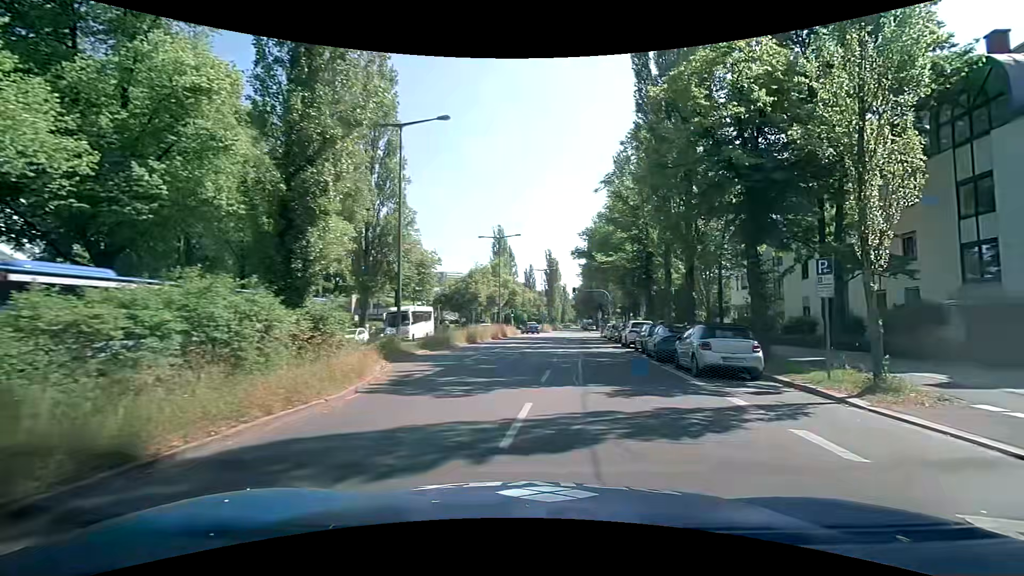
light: Day
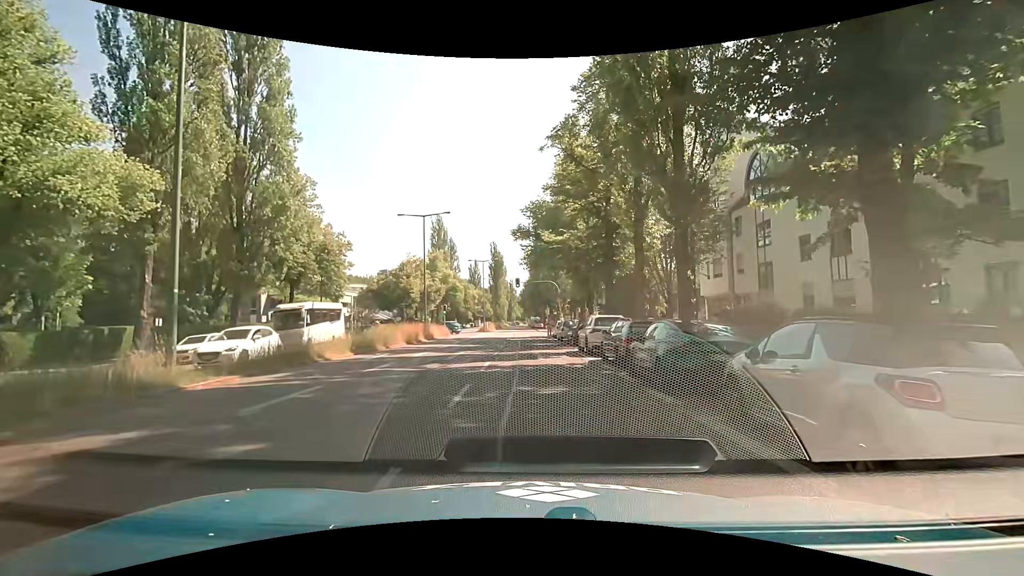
(+1.3, +9.9) m; +7°
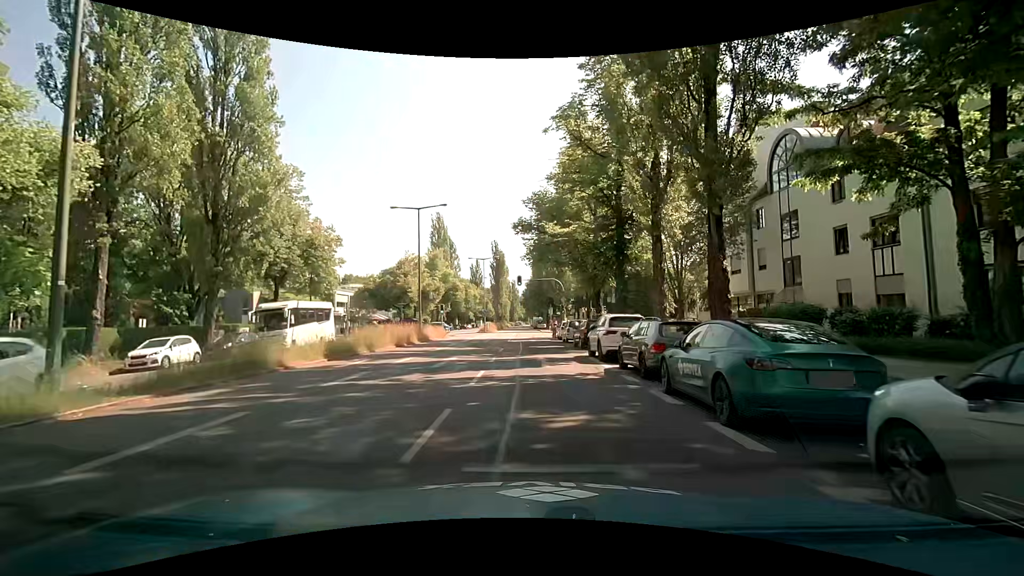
(0.0, +3.0) m; -2°
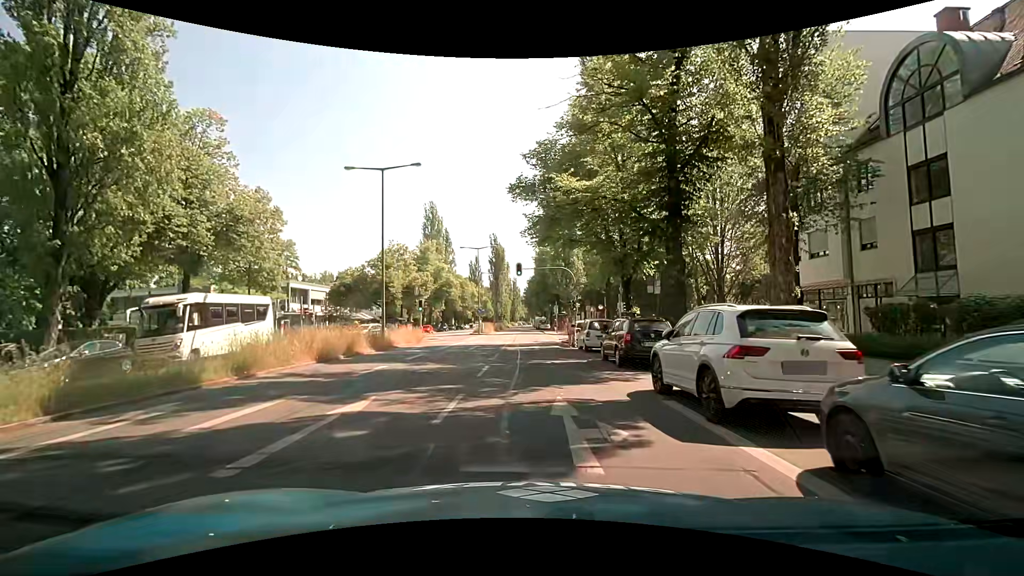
(+0.2, +10.5) m; +2°
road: secondary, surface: asphalt
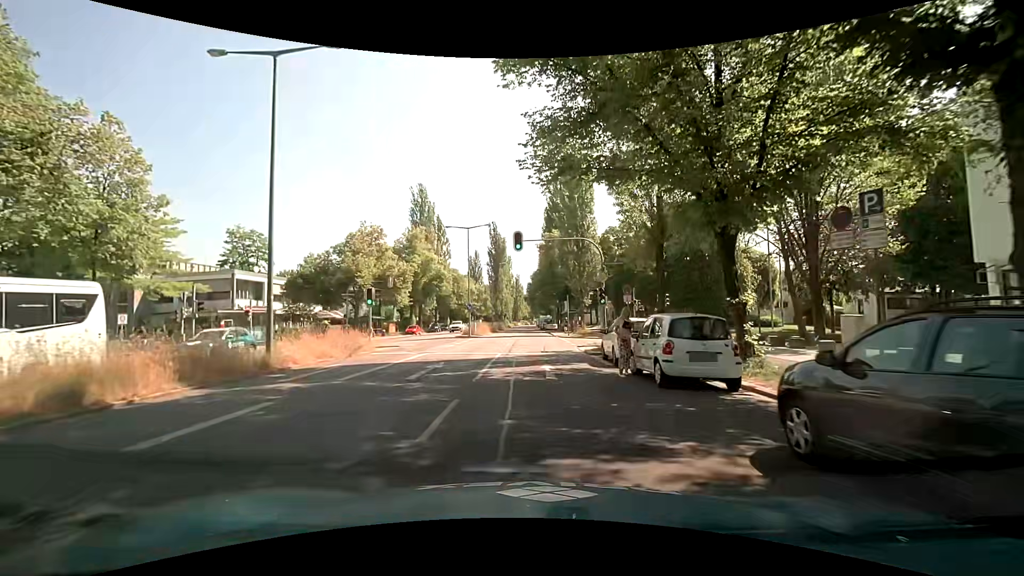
(-0.2, +13.2) m; -2°
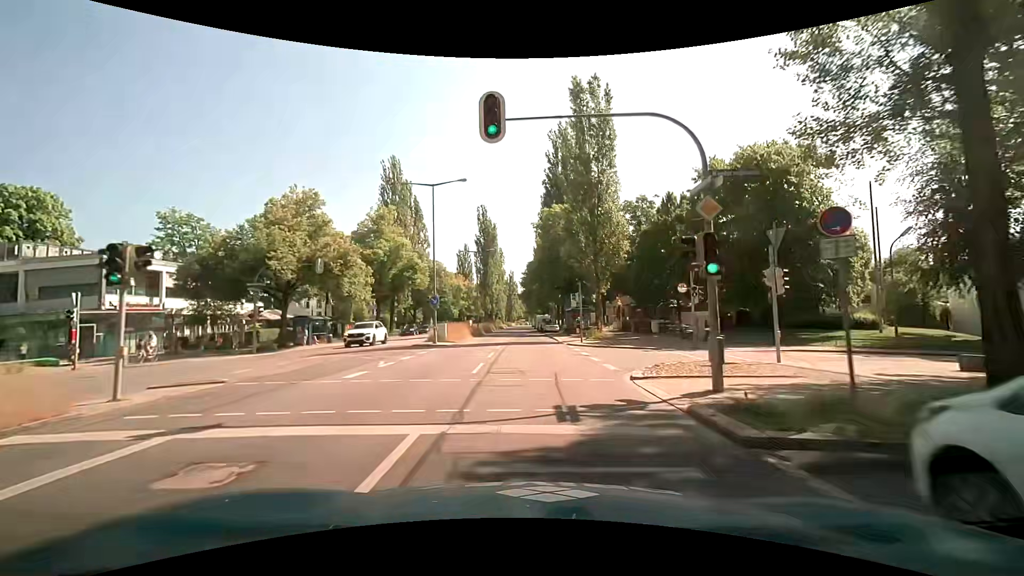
(+0.2, +15.5) m; +1°
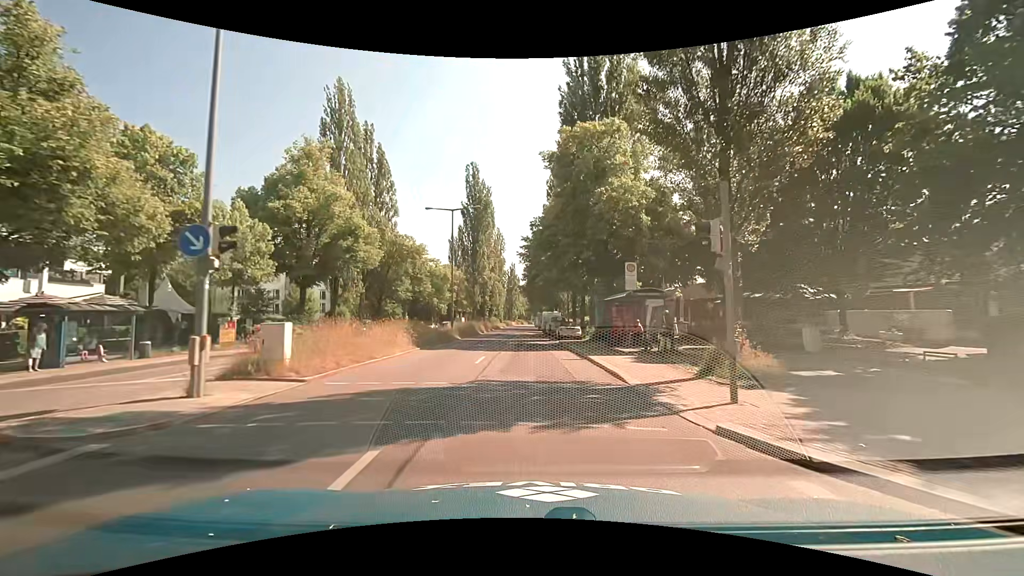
(-0.3, +23.4) m; 0°
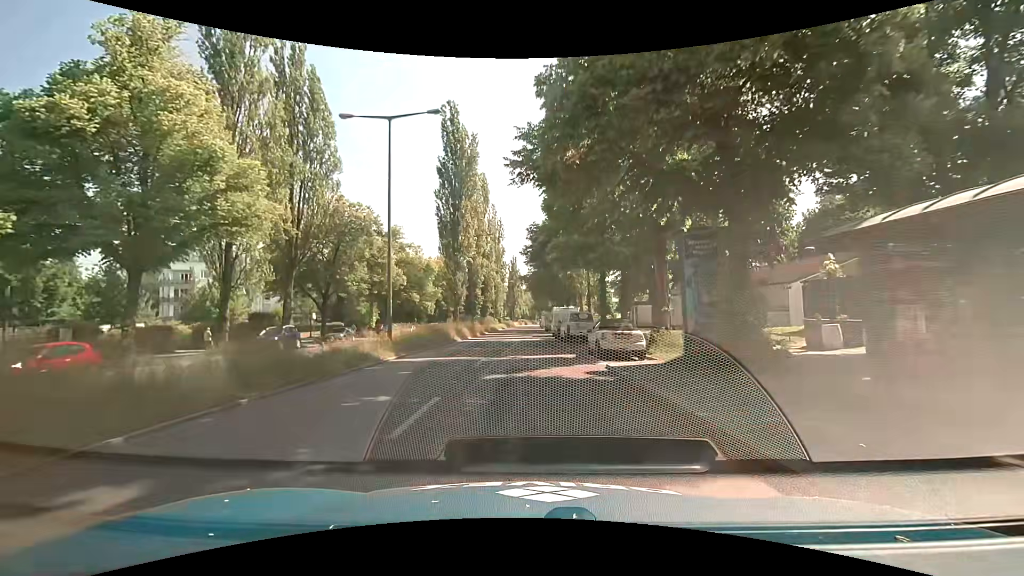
(-0.2, +19.2) m; 0°
(0, +10) (0, +20) (0, +30) (-1, +40) (0, +50) (-1, +60) (-1, +70) (-1, +80) (-1, +90) (-1, +100) m
